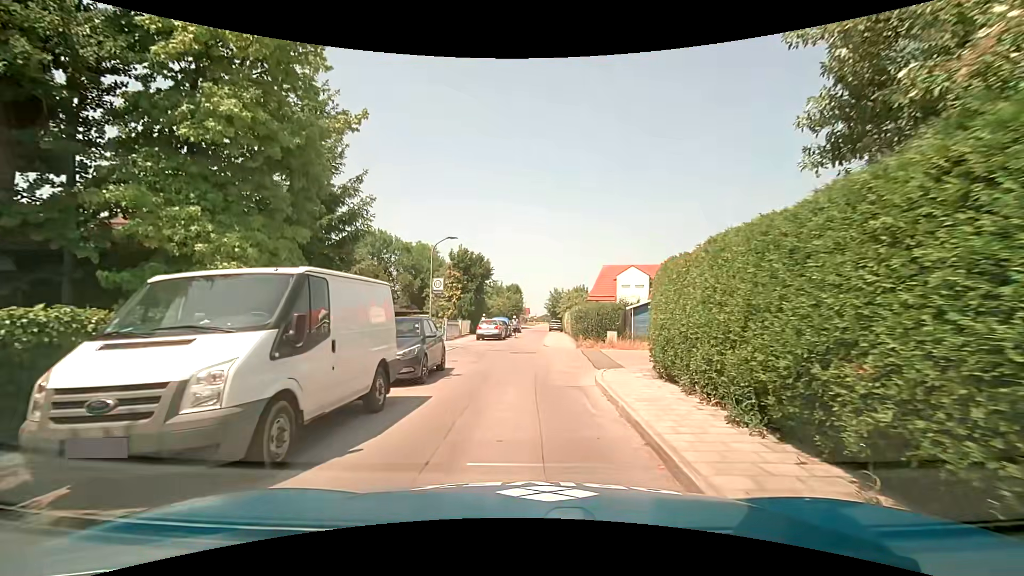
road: residential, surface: asphalt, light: Day
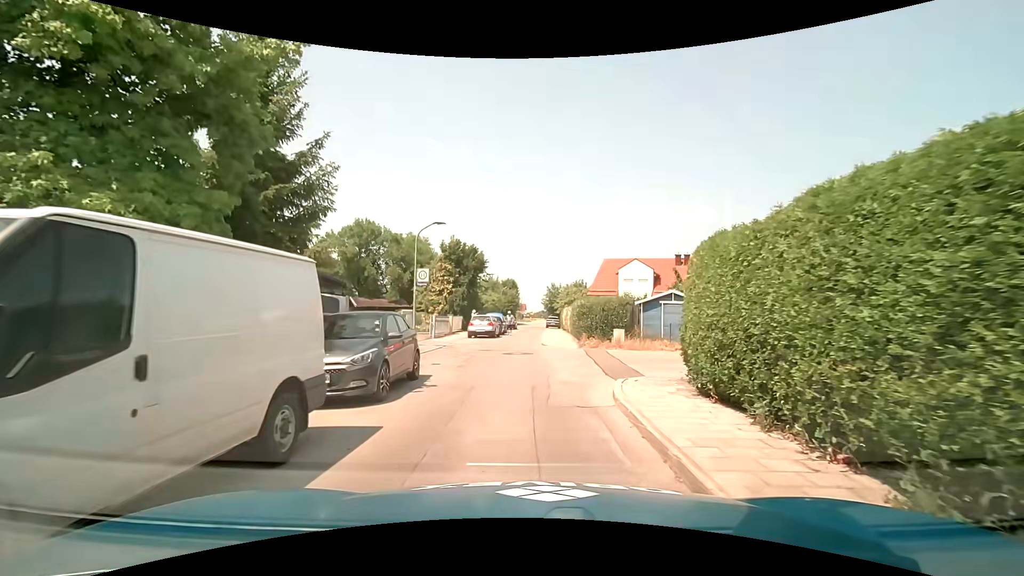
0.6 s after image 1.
(0.0, +2.8) m; +1°
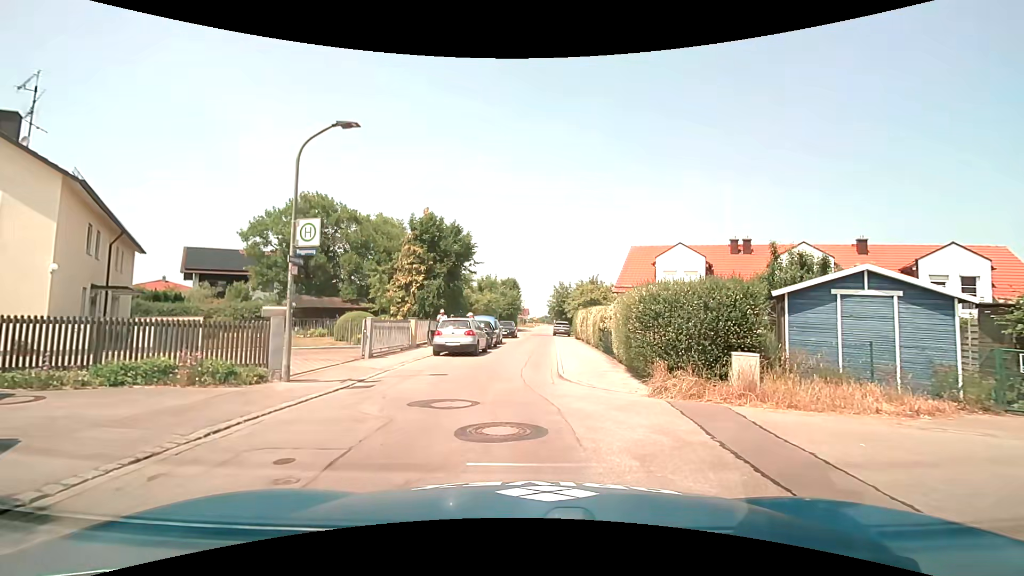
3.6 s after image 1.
(0.0, +12.2) m; -1°
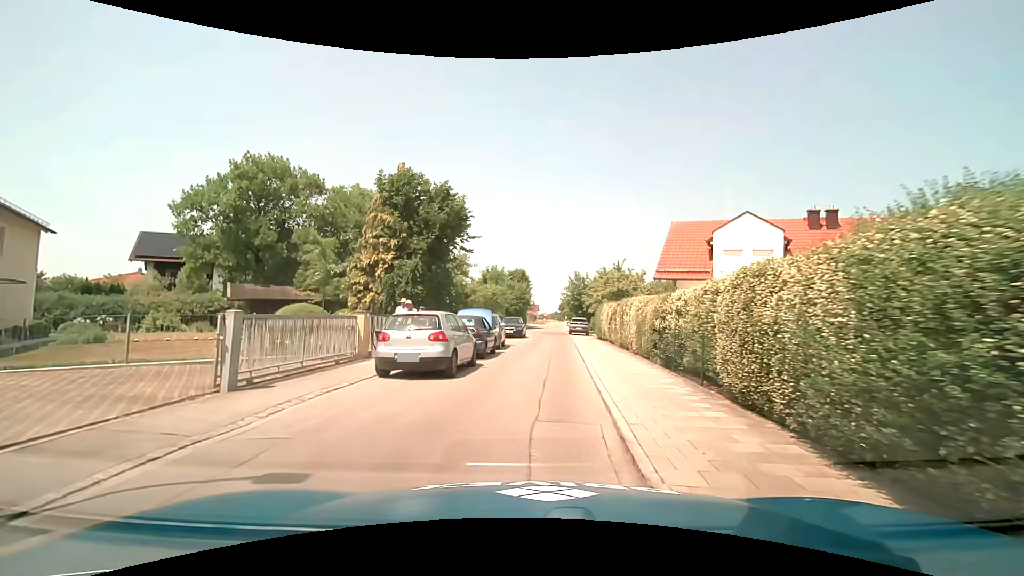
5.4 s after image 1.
(+0.1, +8.5) m; -1°
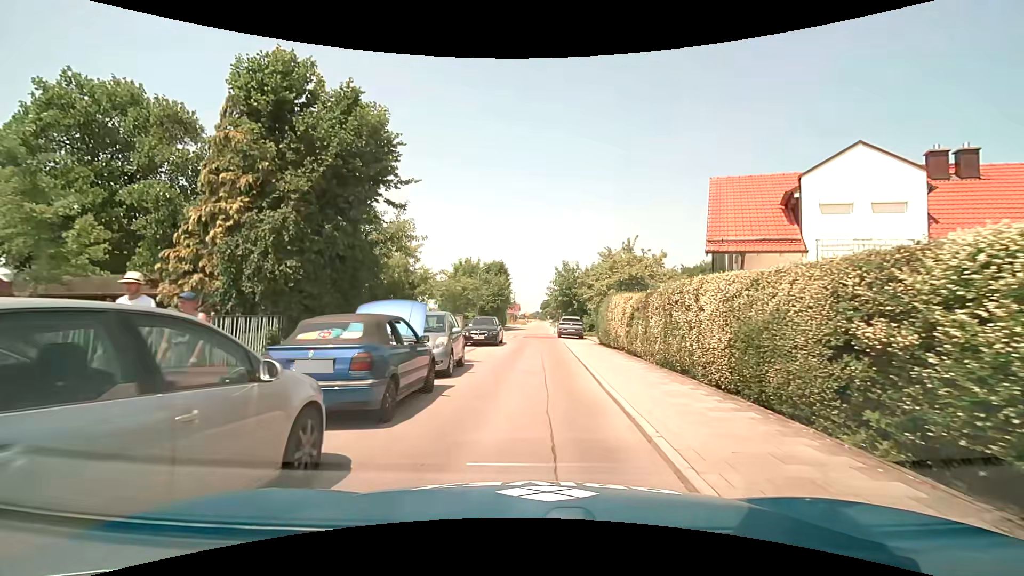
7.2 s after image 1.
(+0.2, +9.6) m; +2°
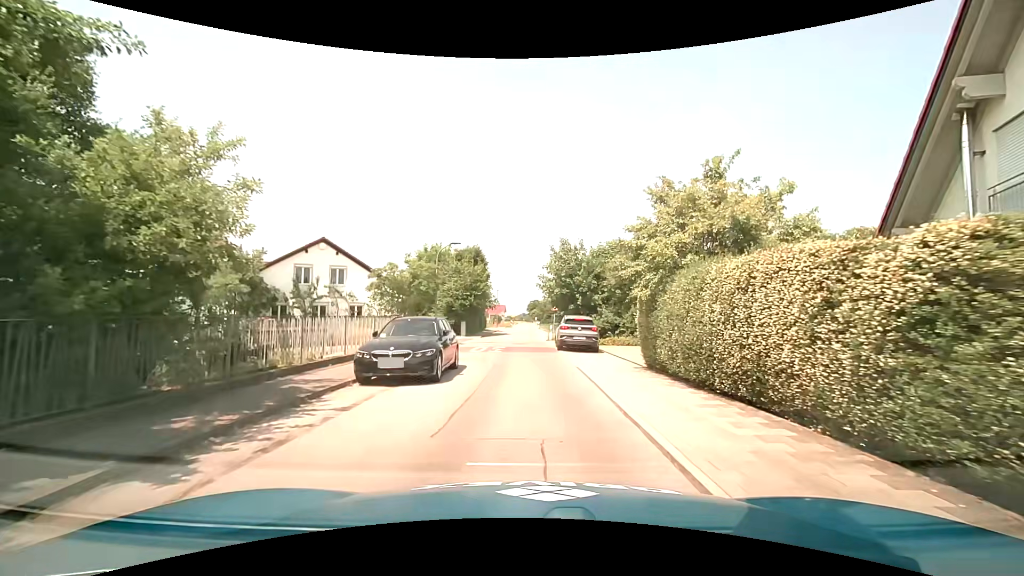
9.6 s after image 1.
(+0.4, +13.6) m; +2°
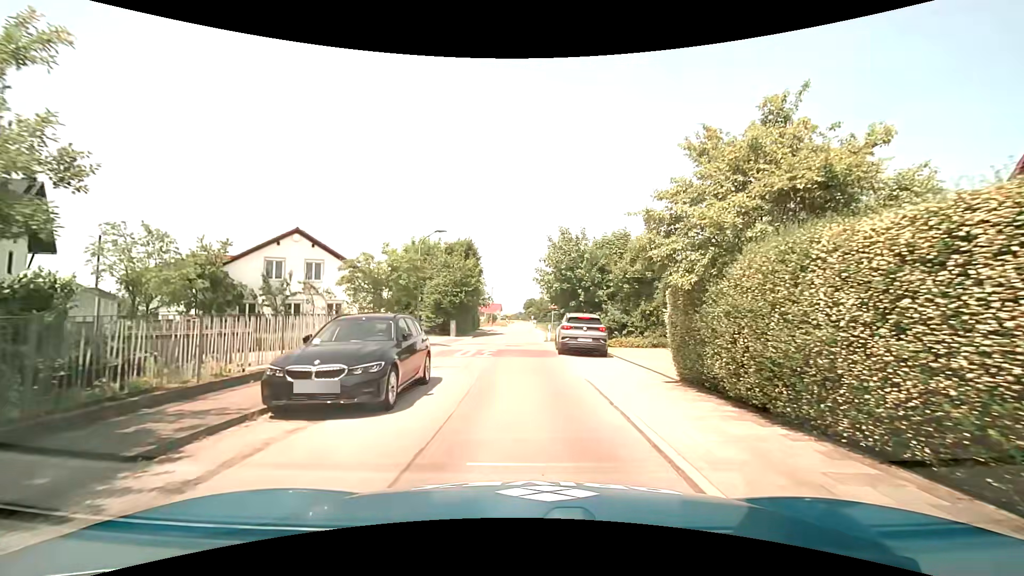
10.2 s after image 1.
(0.0, +3.5) m; +1°
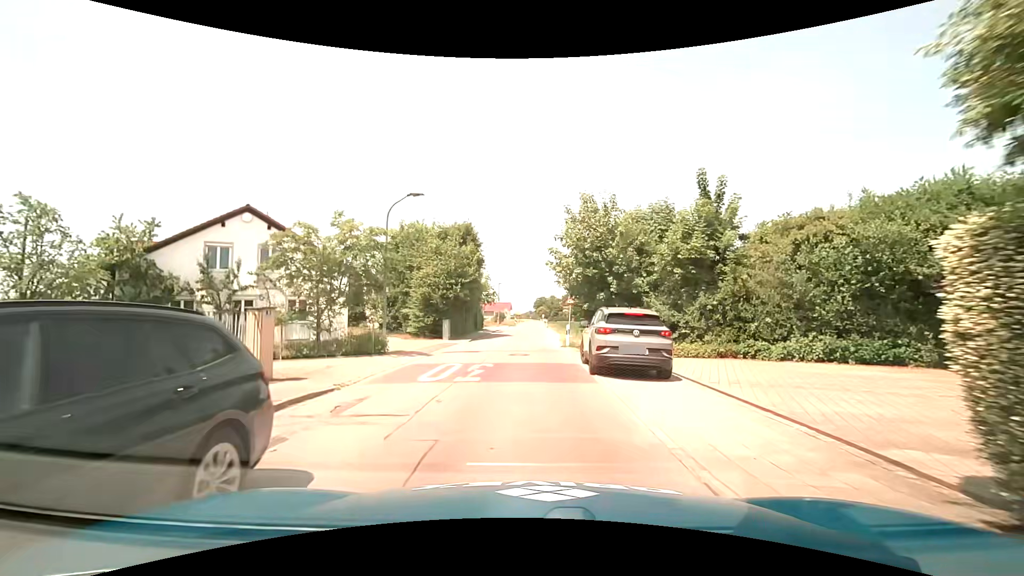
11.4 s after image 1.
(-0.1, +7.3) m; -2°
(0, +10) (-1, +20) (0, +30) (+1, +40) (+1, +50) (+1, +60) (+2, +70) (+2, +80) (+2, +90) (+3, +100) m
